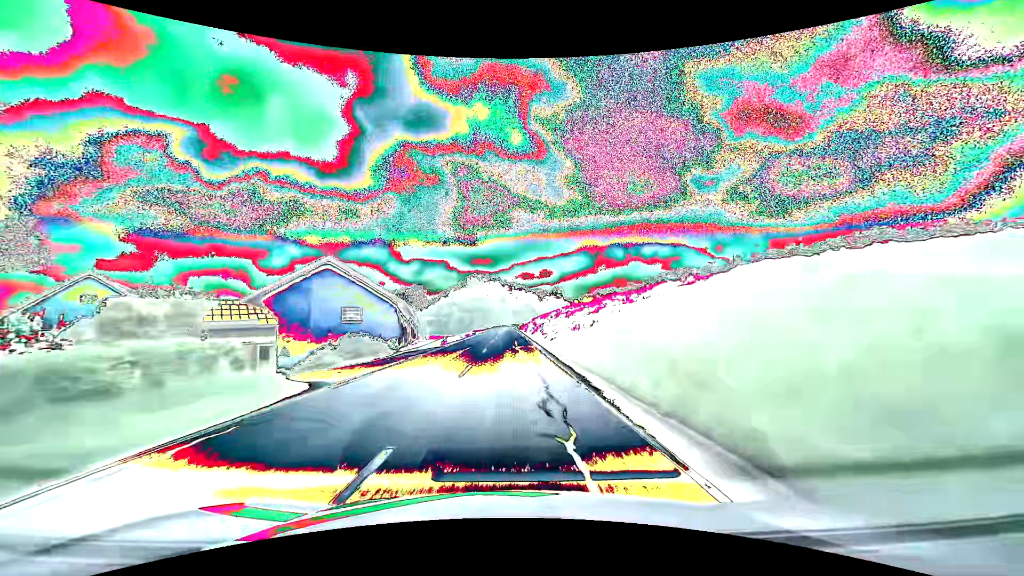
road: secondary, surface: asphalt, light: Day
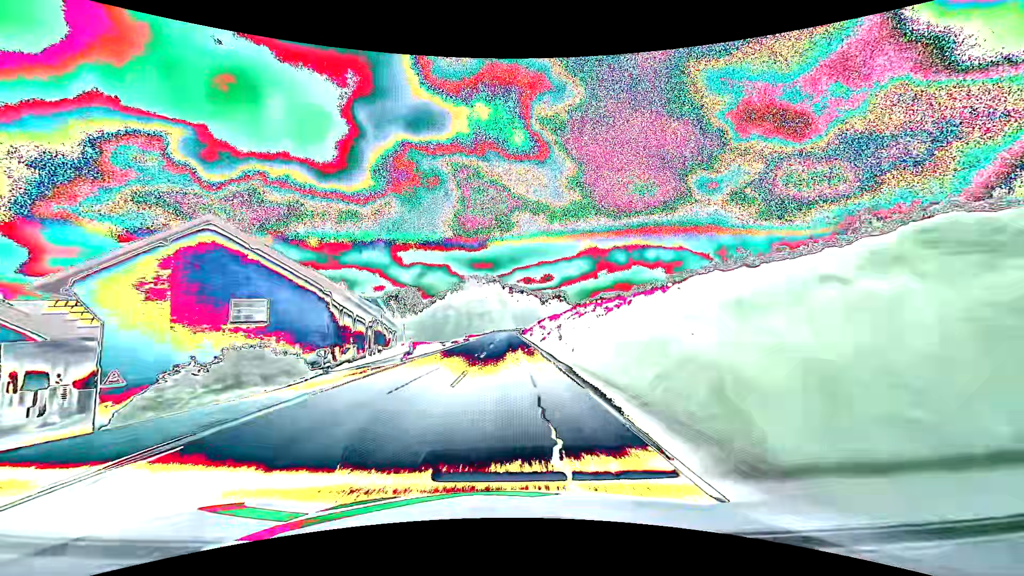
(0.0, +13.8) m; 0°
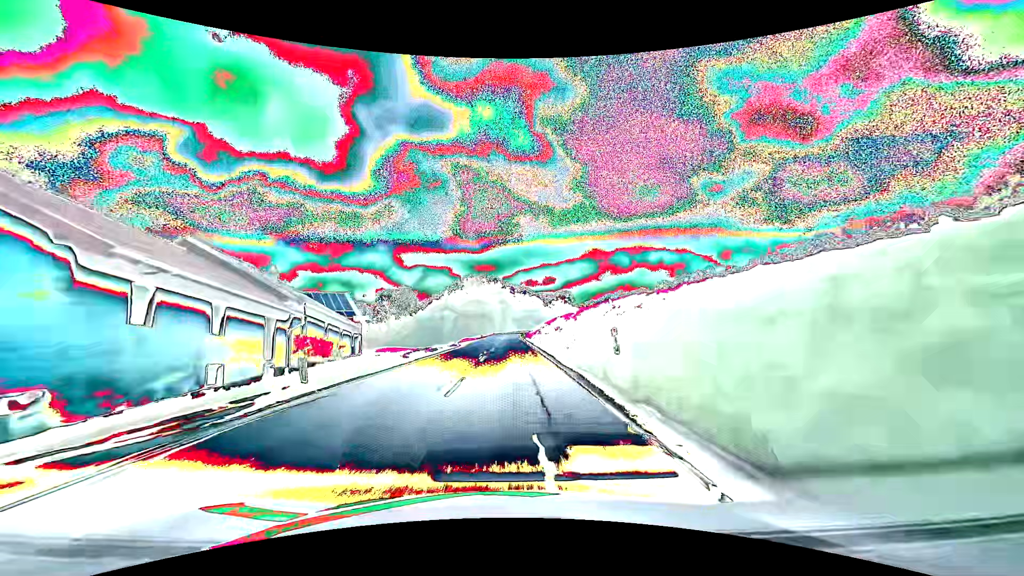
(0.0, +13.8) m; 0°
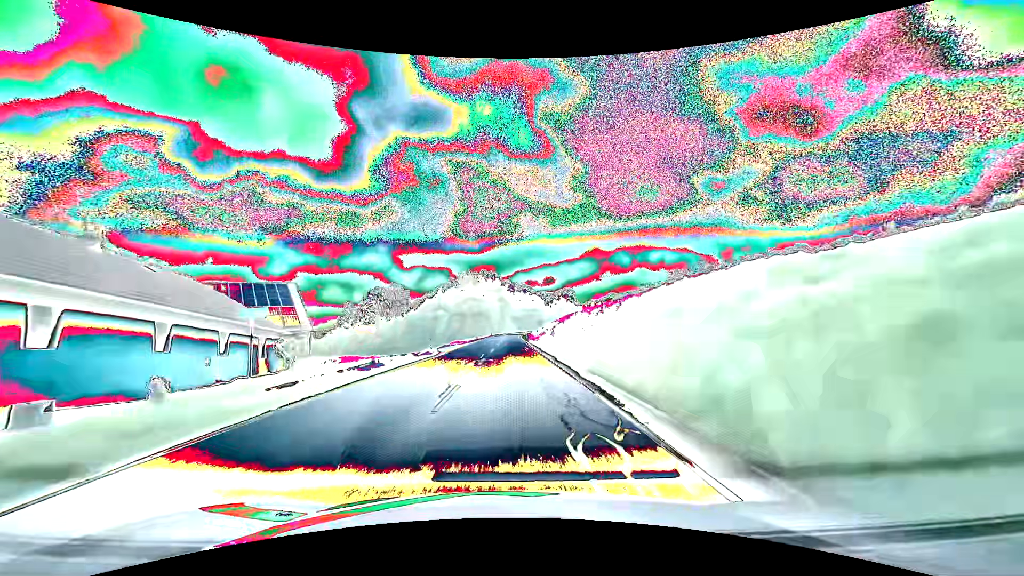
(0.0, +13.8) m; 0°
